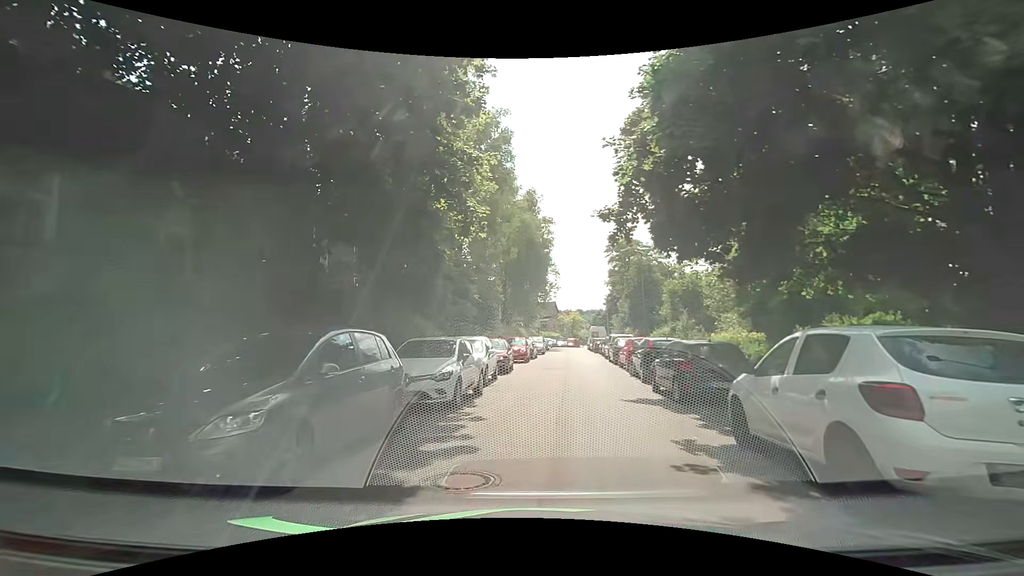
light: Day
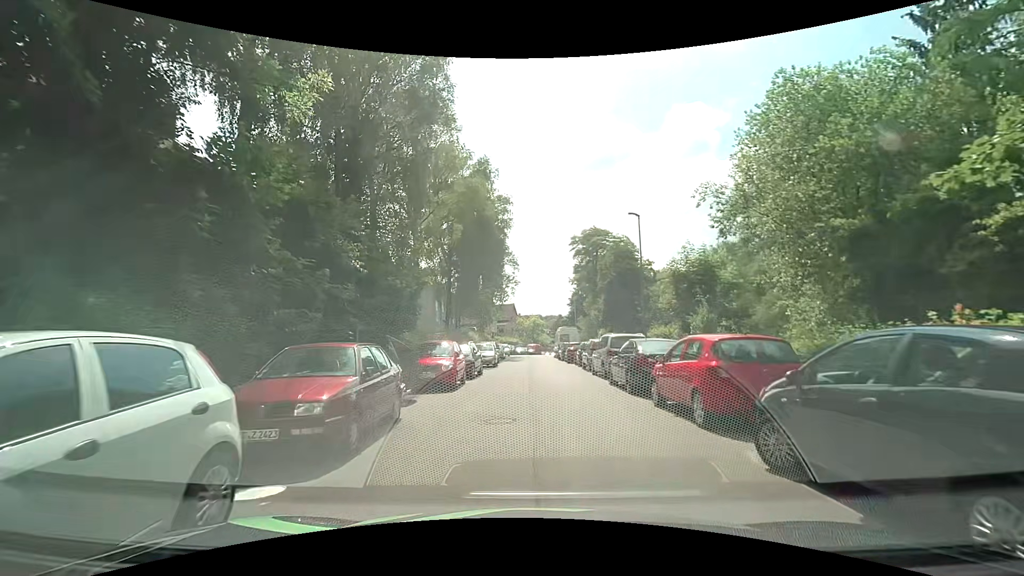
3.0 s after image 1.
(+0.4, +13.9) m; +4°
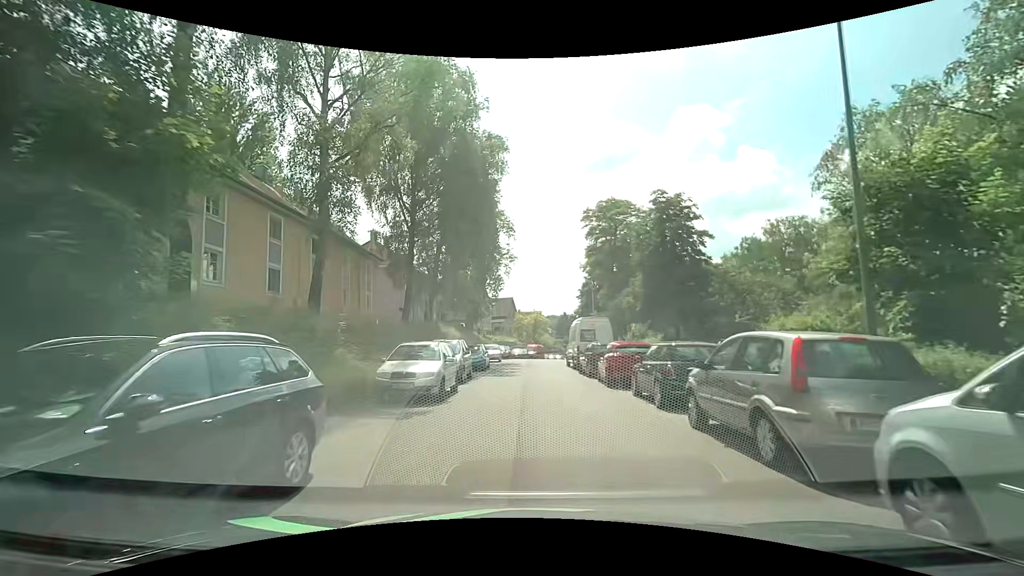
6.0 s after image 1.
(0.0, +17.8) m; -1°
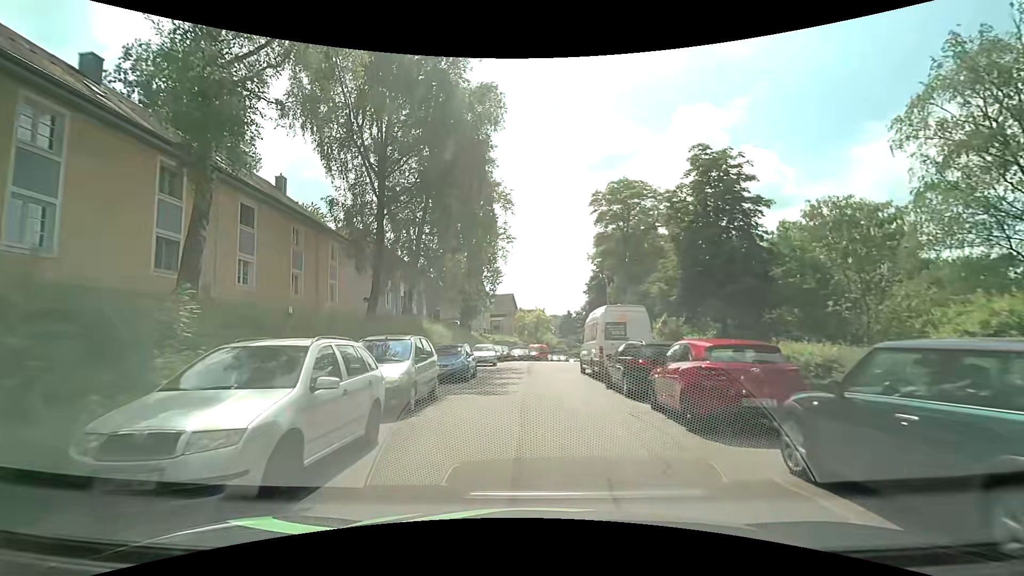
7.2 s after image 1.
(0.0, +7.9) m; 0°
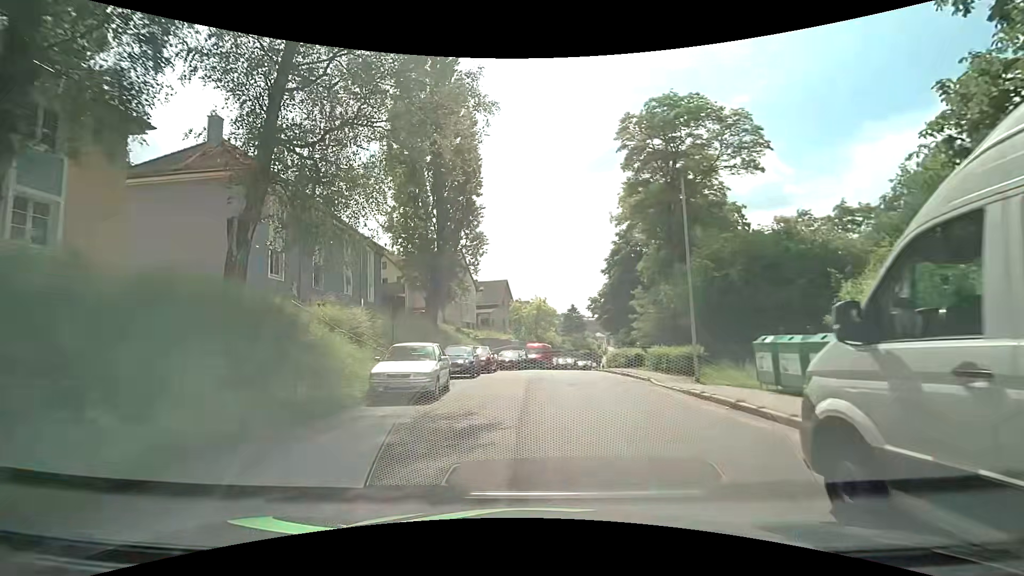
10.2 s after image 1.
(+0.1, +20.0) m; -1°
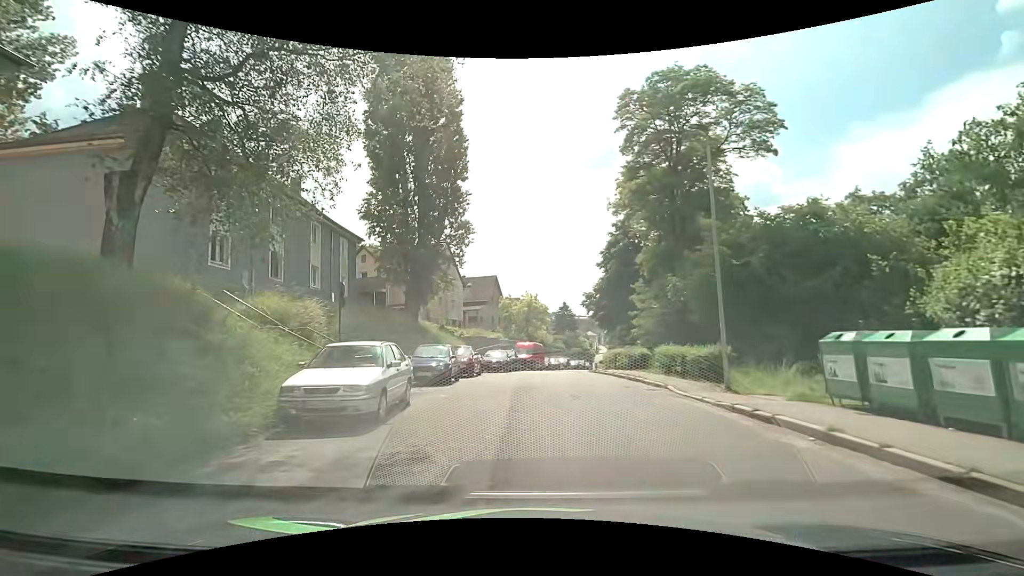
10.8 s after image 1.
(+0.1, +3.8) m; +1°
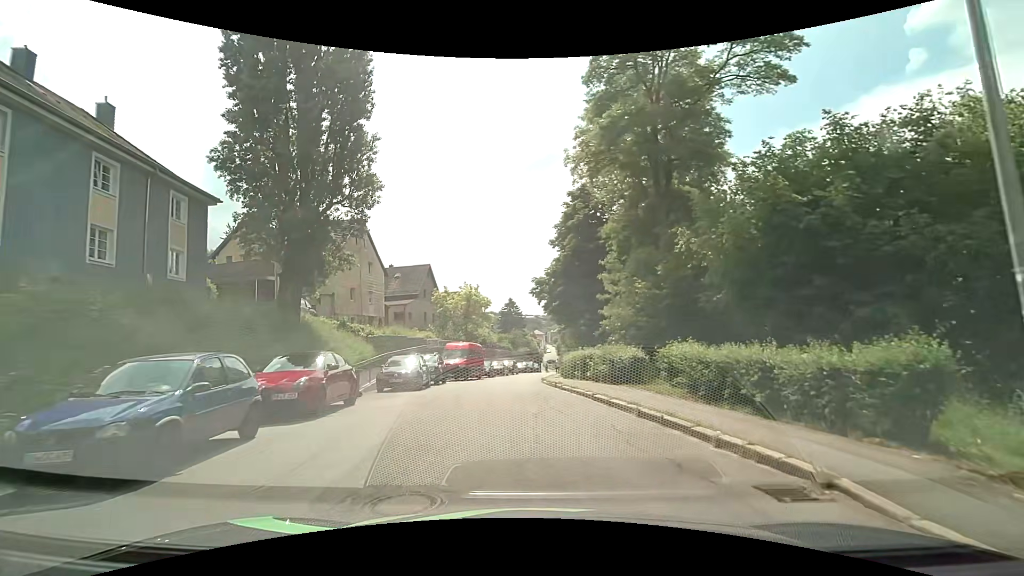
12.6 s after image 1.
(+0.8, +11.0) m; +7°
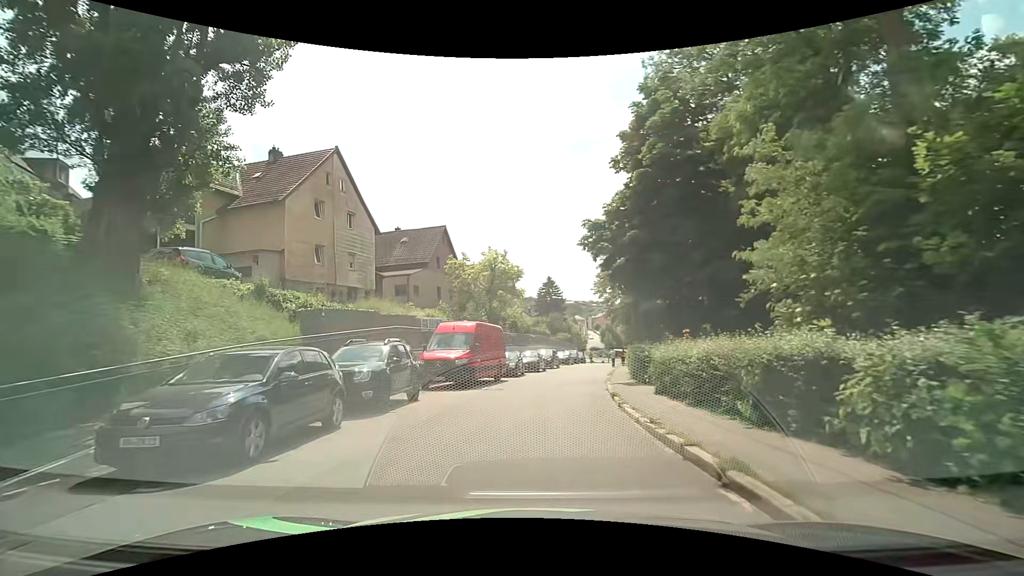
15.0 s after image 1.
(-0.2, +14.4) m; -4°
(0, +10) (+1, +20) (+2, +30) (+4, +40) (+6, +49) (+8, +59) (+10, +69) (+12, +79) (+15, +88) (+21, +96) m
